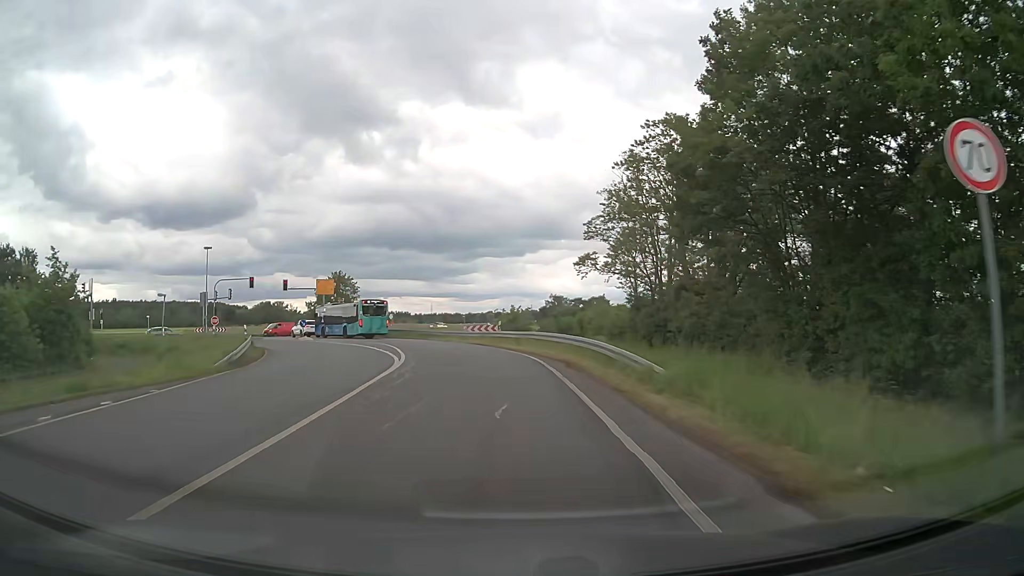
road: tertiary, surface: asphalt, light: Day
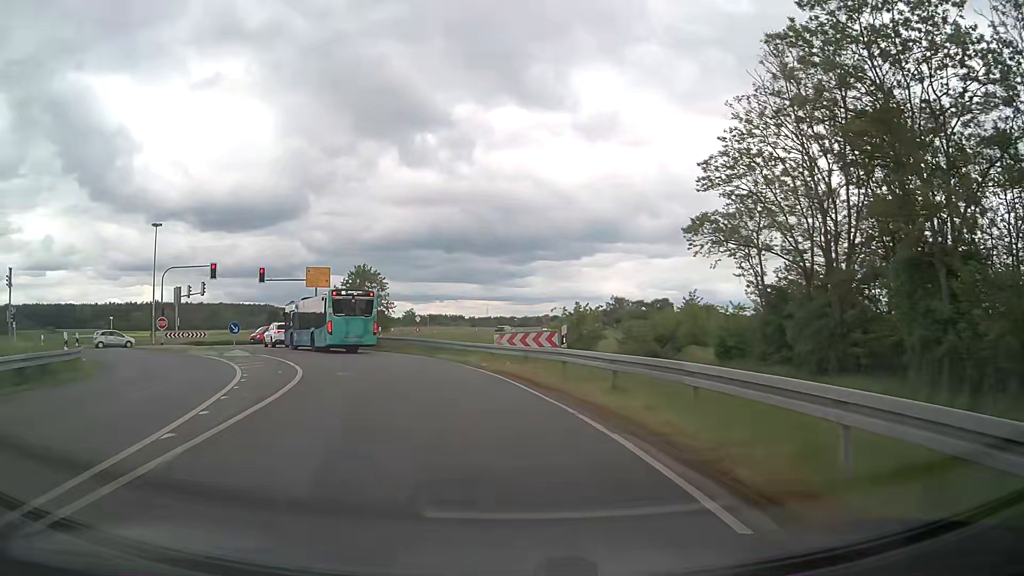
(-0.5, +21.3) m; -4°
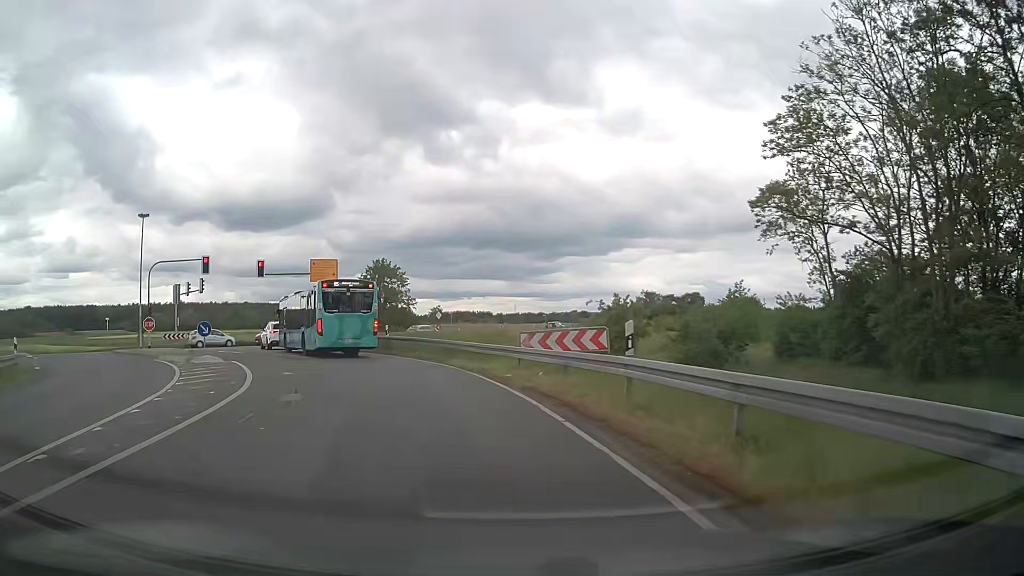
(-0.1, +6.0) m; -2°
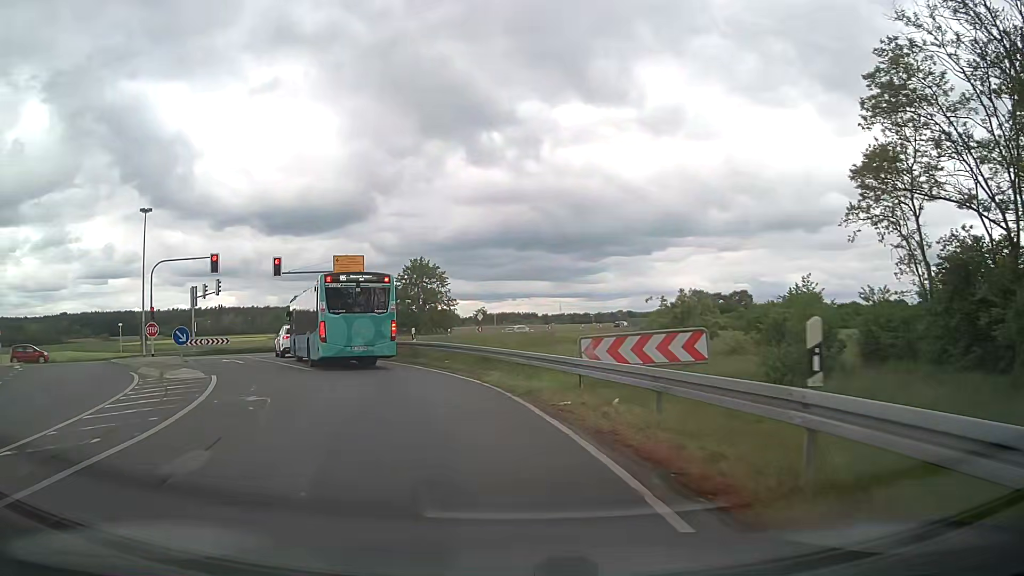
(-0.2, +5.4) m; -4°
